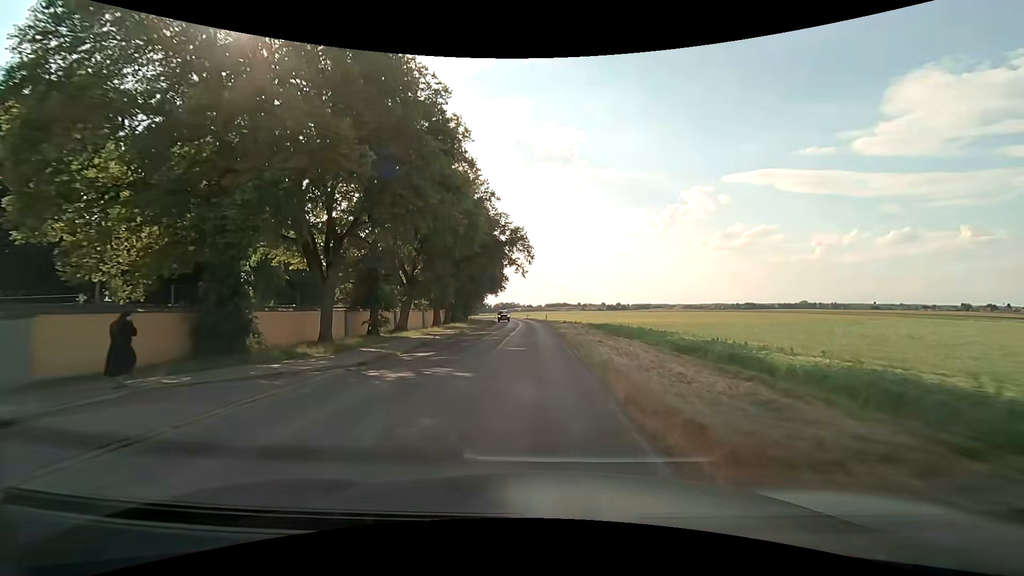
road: unclassified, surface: asphalt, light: Day
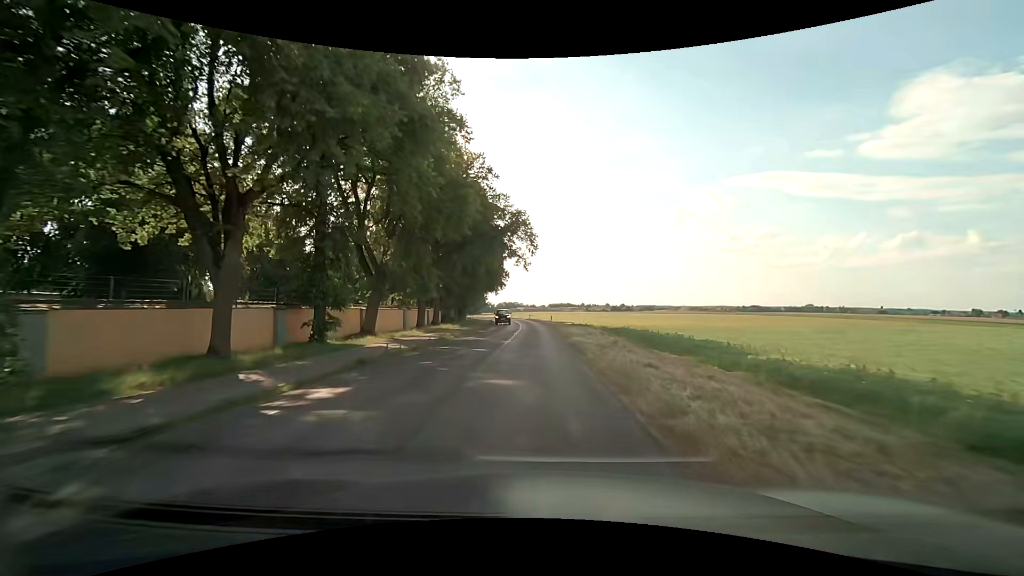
(0.0, +8.4) m; 0°
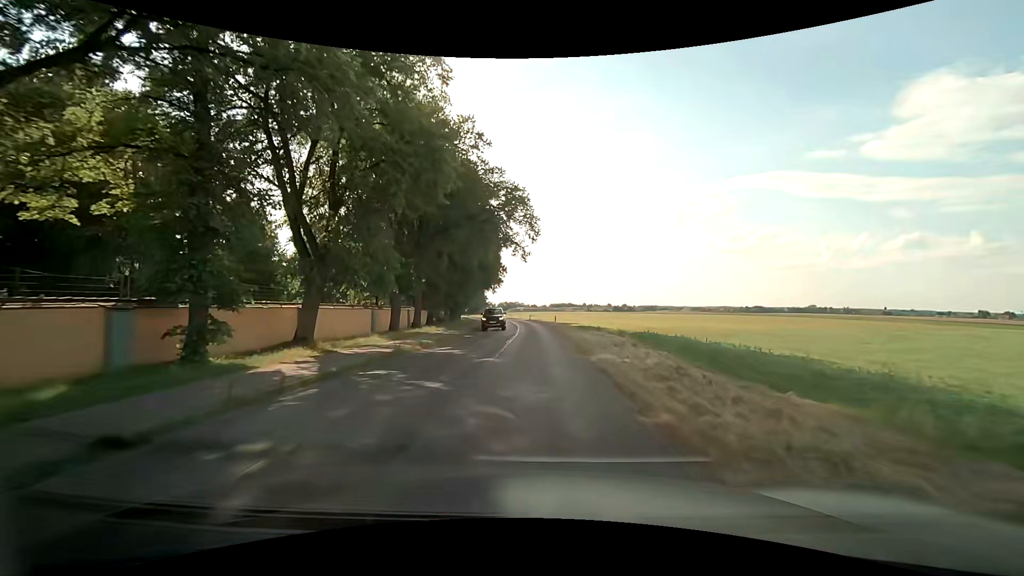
(0.0, +8.4) m; 0°
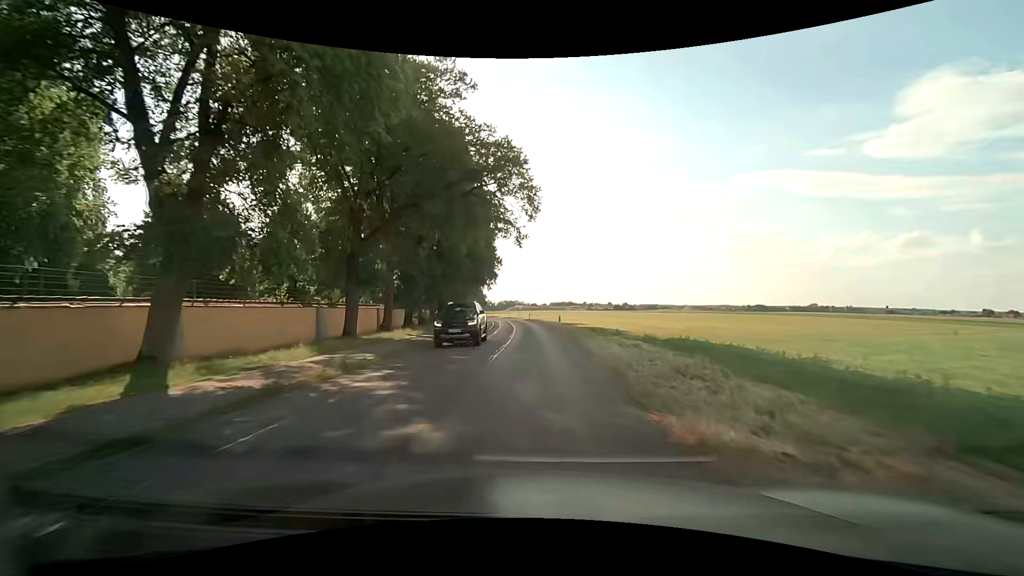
(0.0, +8.5) m; 0°
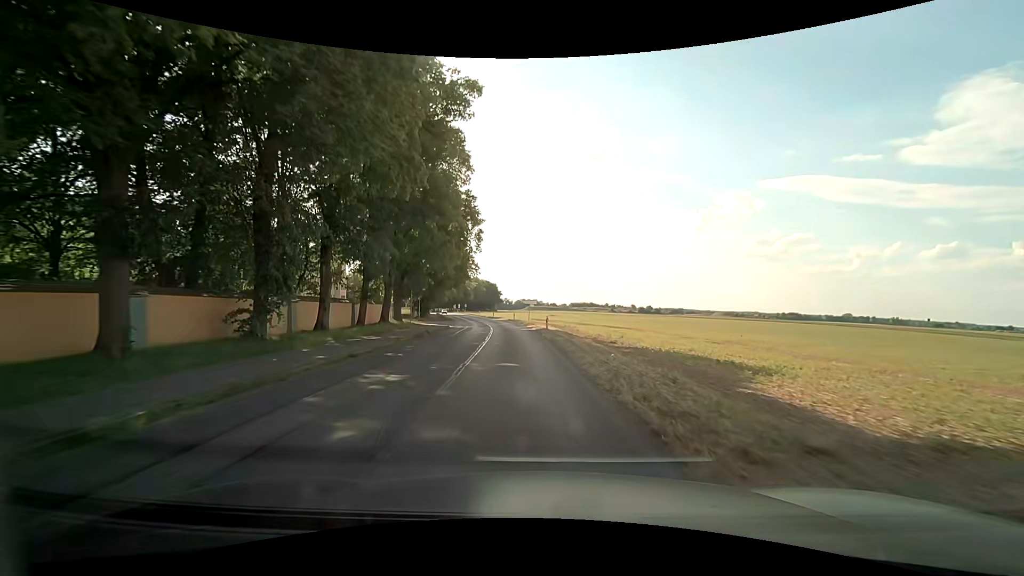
(-0.7, +43.2) m; -2°
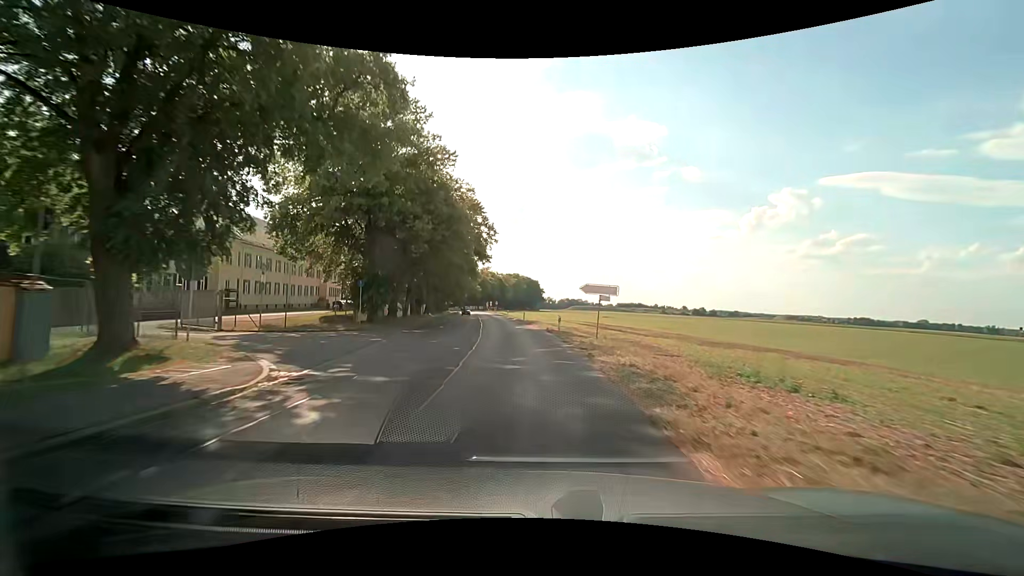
(-1.5, +35.6) m; -5°
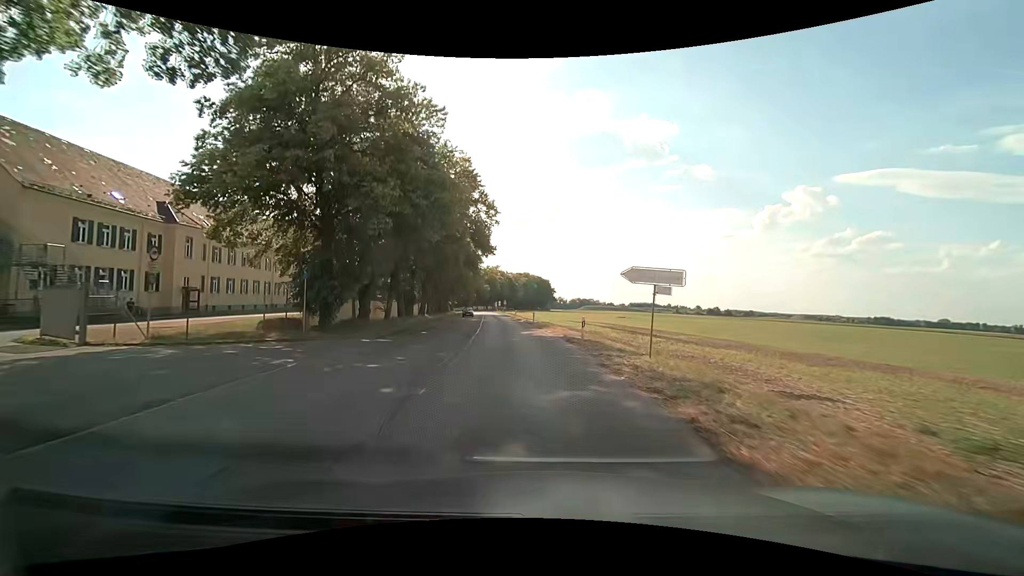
(-0.1, +9.1) m; -1°
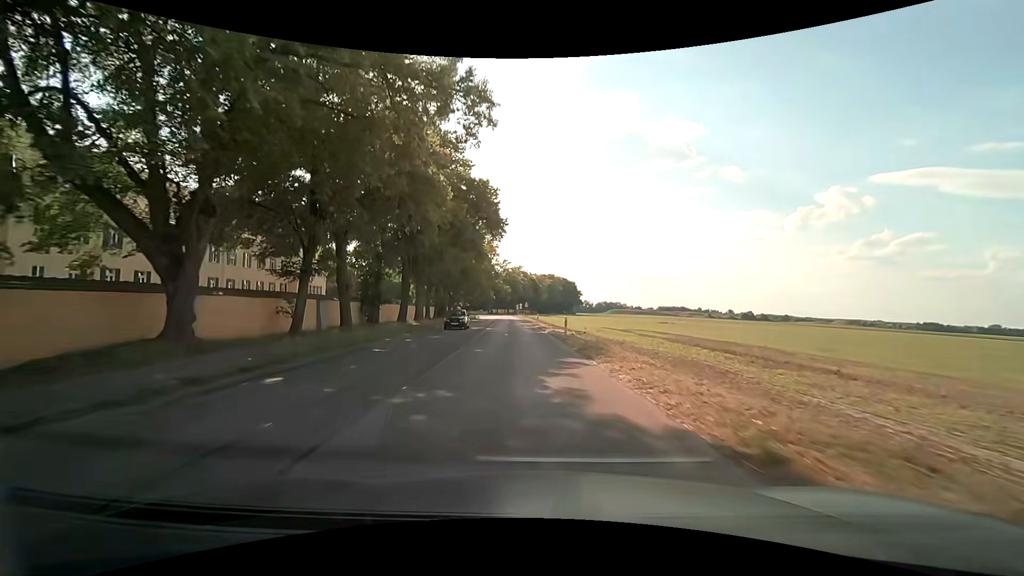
(-0.4, +18.4) m; -3°
(0, +10) (0, +20) (-1, +30) (-1, +40) (-2, +50) (-2, +60) (-3, +70) (-3, +80) (-4, +90) (-5, +100) m
